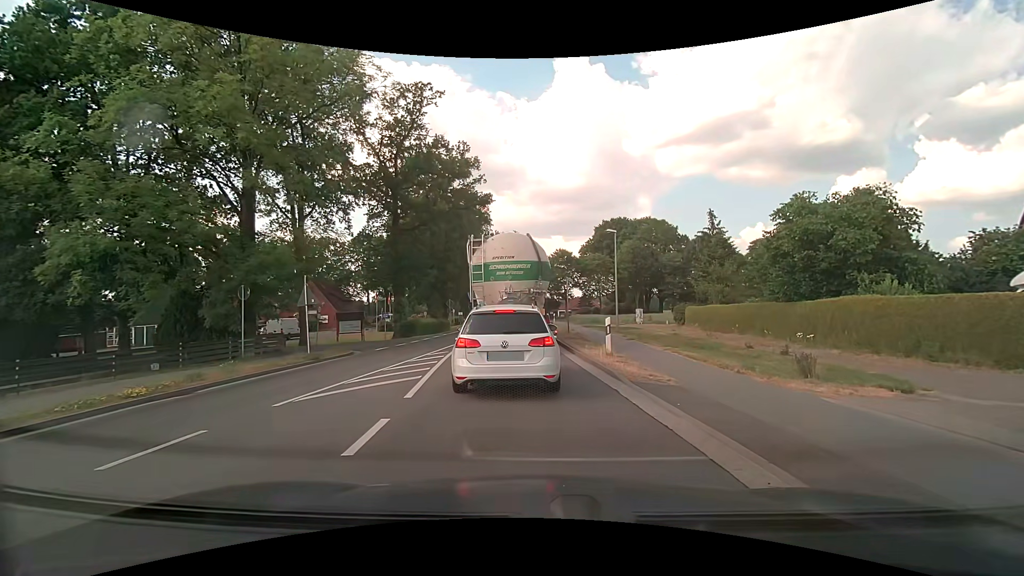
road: primary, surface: asphalt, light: Day
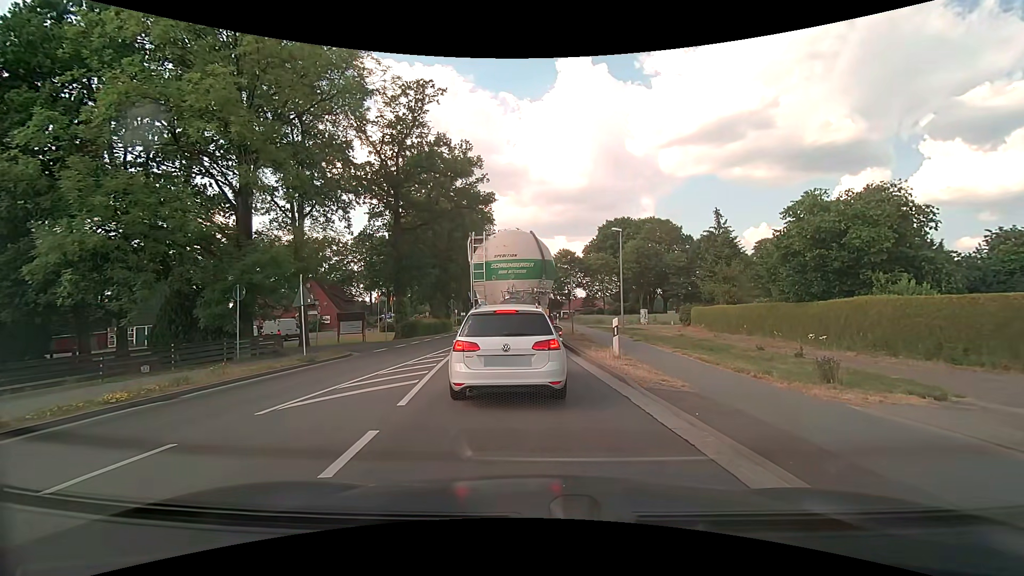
(0.0, +0.6) m; 0°
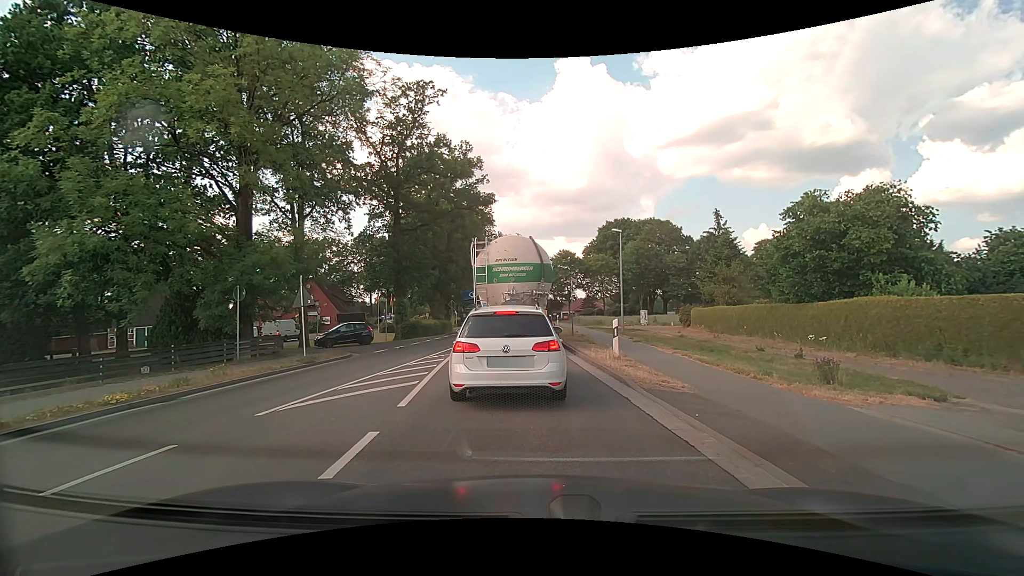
(0.0, +0.1) m; 0°
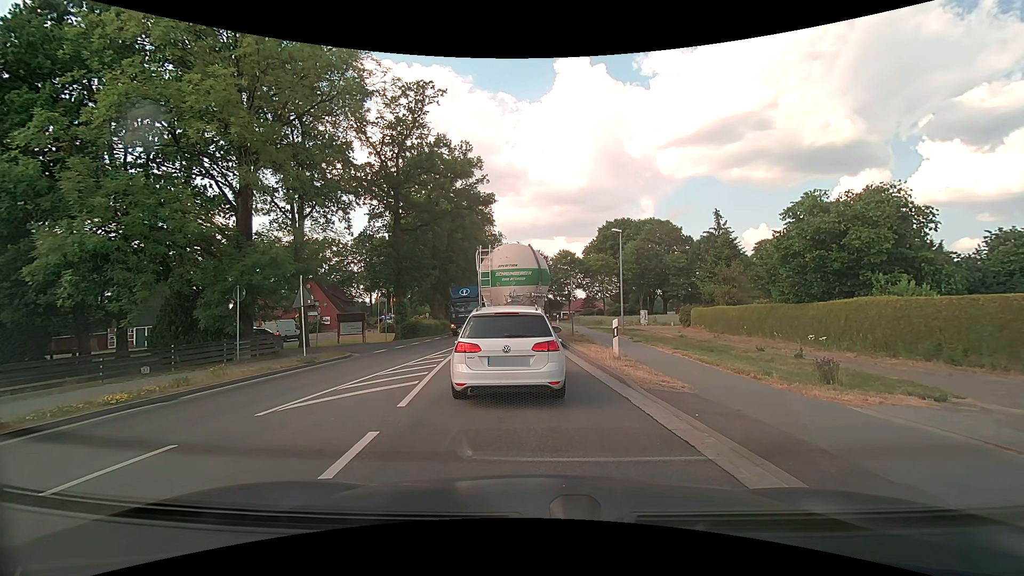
(0.0, 0.0) m; 0°
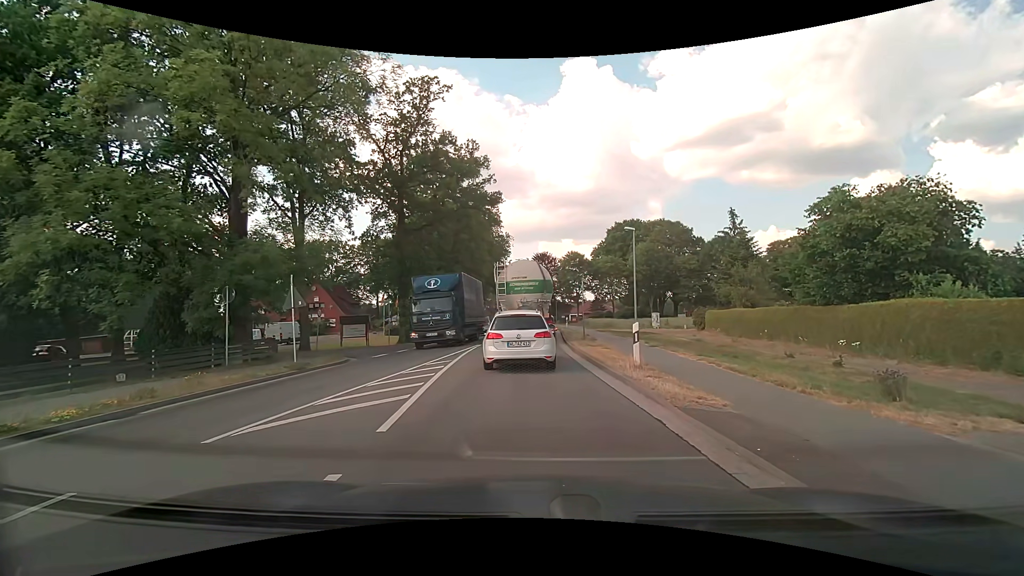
(0.0, +1.5) m; -3°
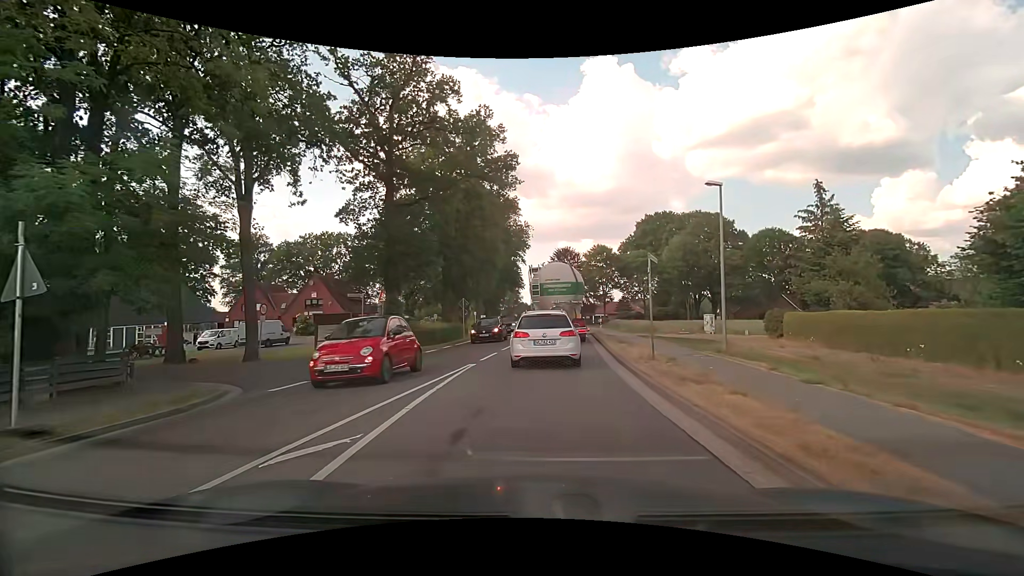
(-0.1, +9.8) m; -1°
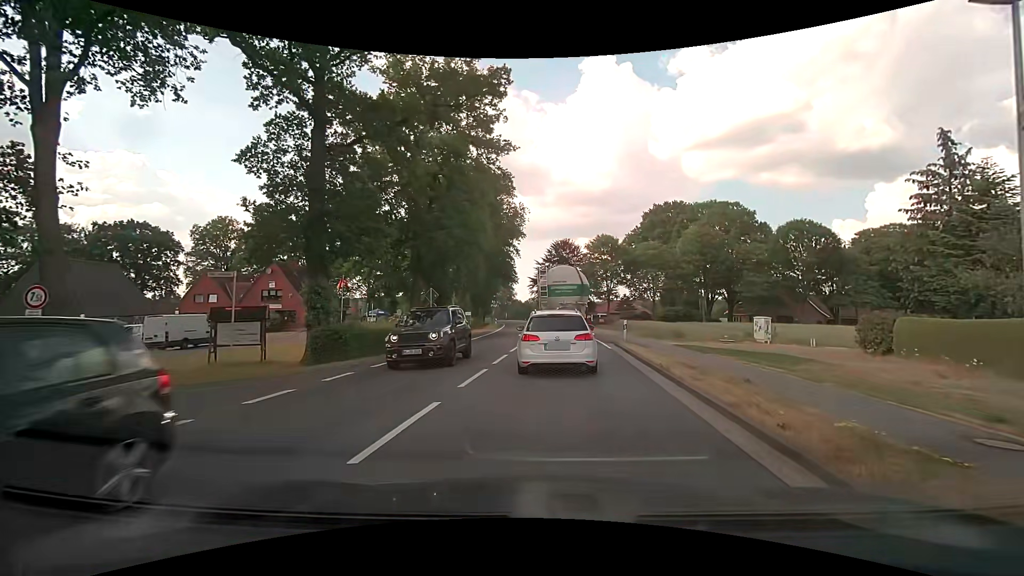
(-0.1, +10.8) m; +1°
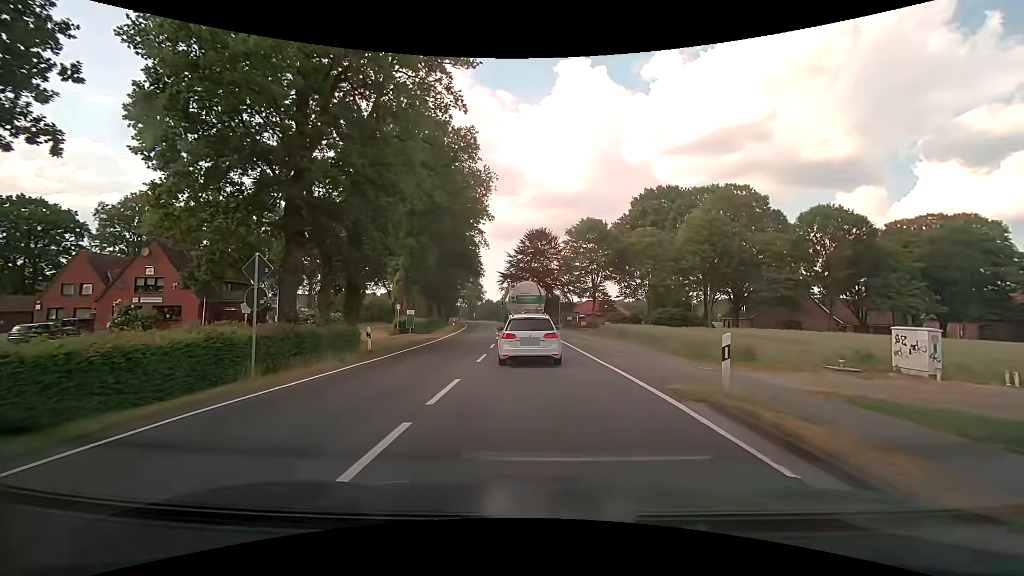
(+0.3, +15.6) m; +3°
(0, +10) (0, +20) (0, +30) (-1, +40) (-2, +50) (-3, +60) (-4, +70) (-5, +80) (-6, +90) (-8, +100) m
